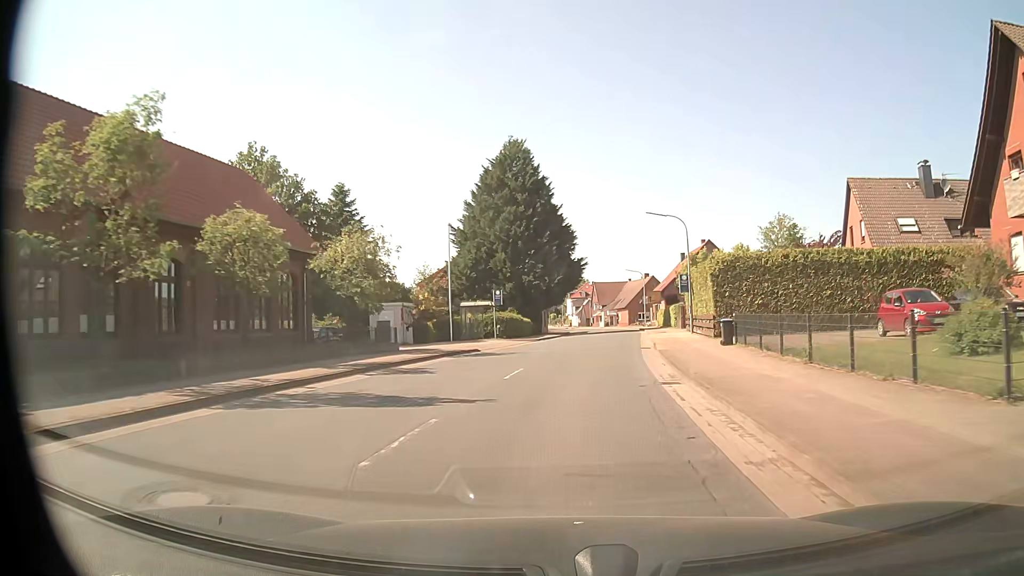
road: secondary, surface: asphalt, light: Day
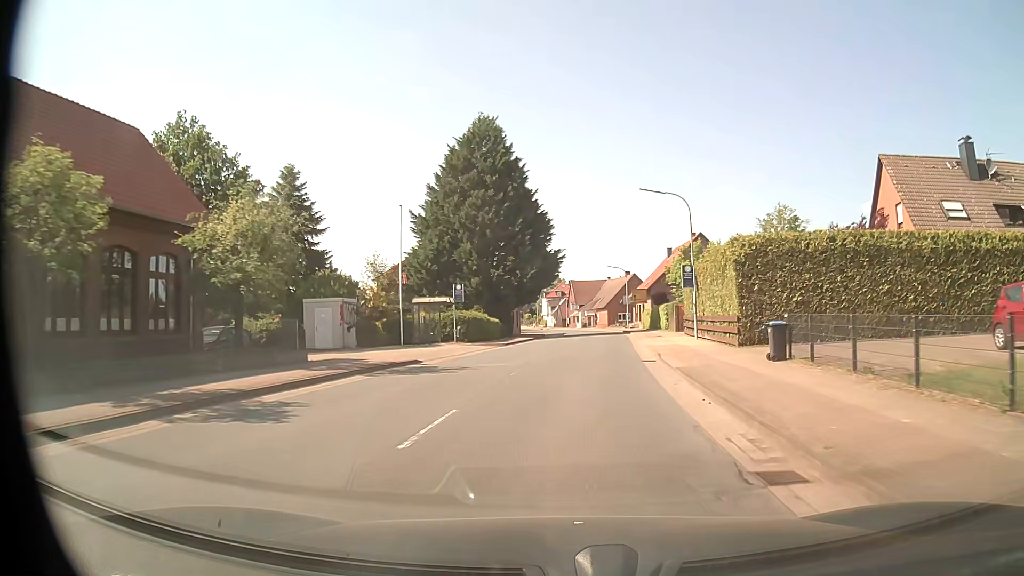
(+0.2, +8.1) m; +2°
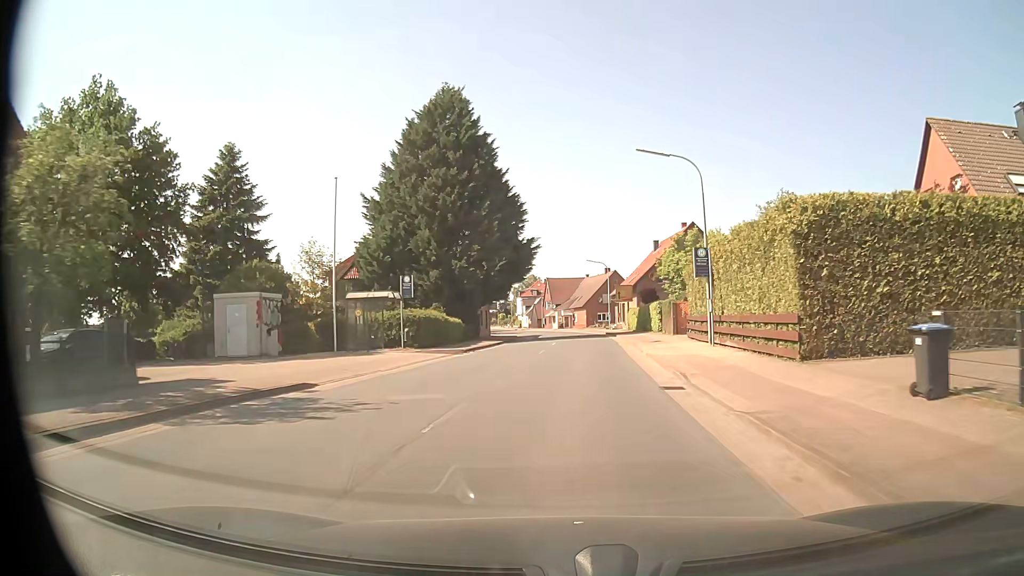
(+0.2, +8.1) m; +2°
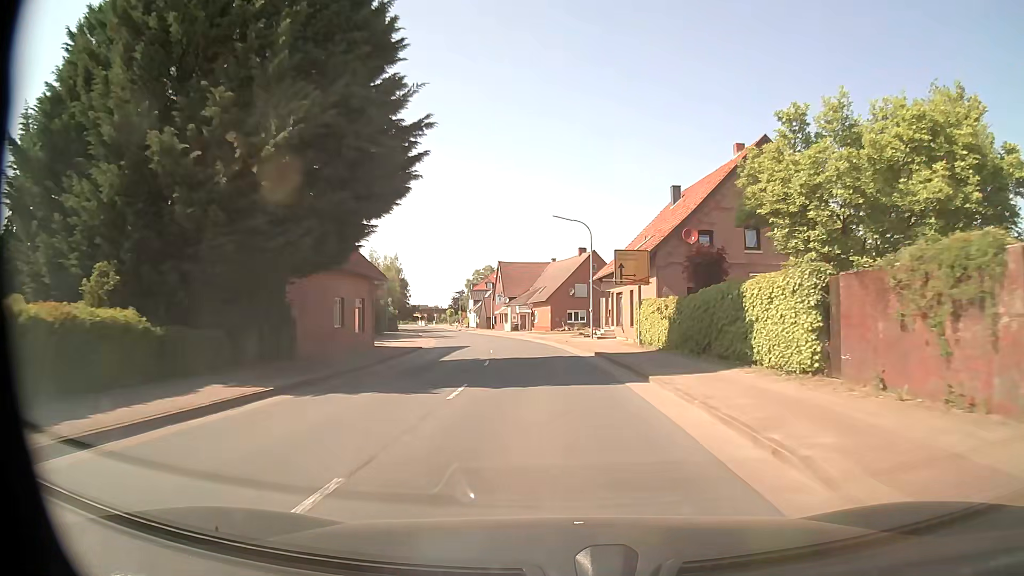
(+1.5, +32.2) m; +3°
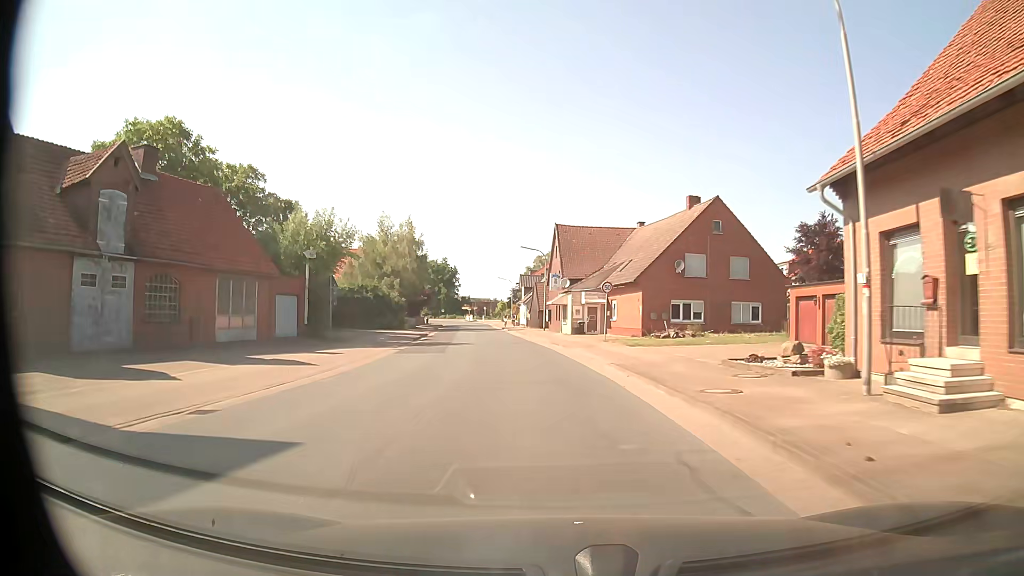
(-1.3, +32.4) m; -6°
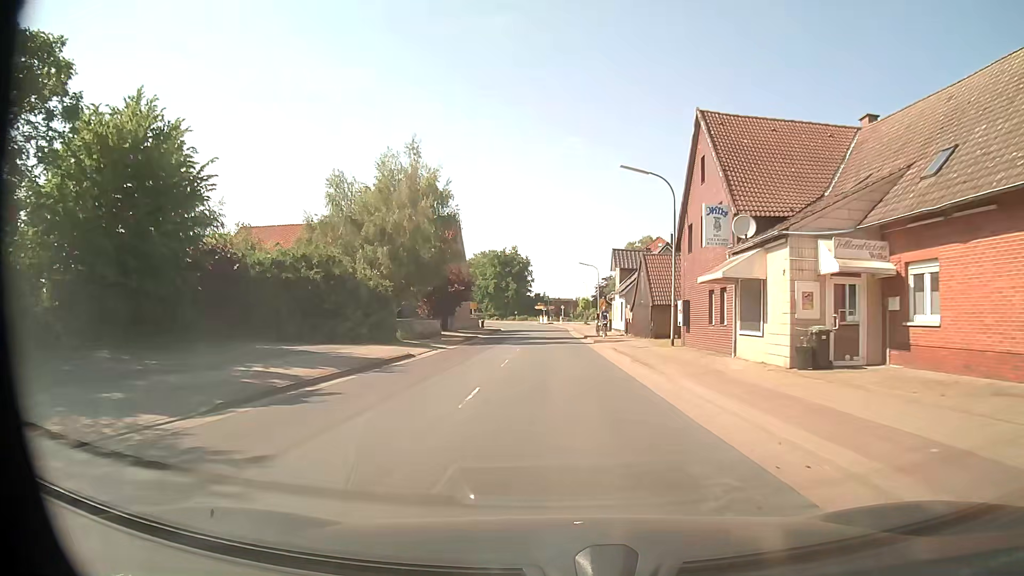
(-2.3, +32.4) m; -7°
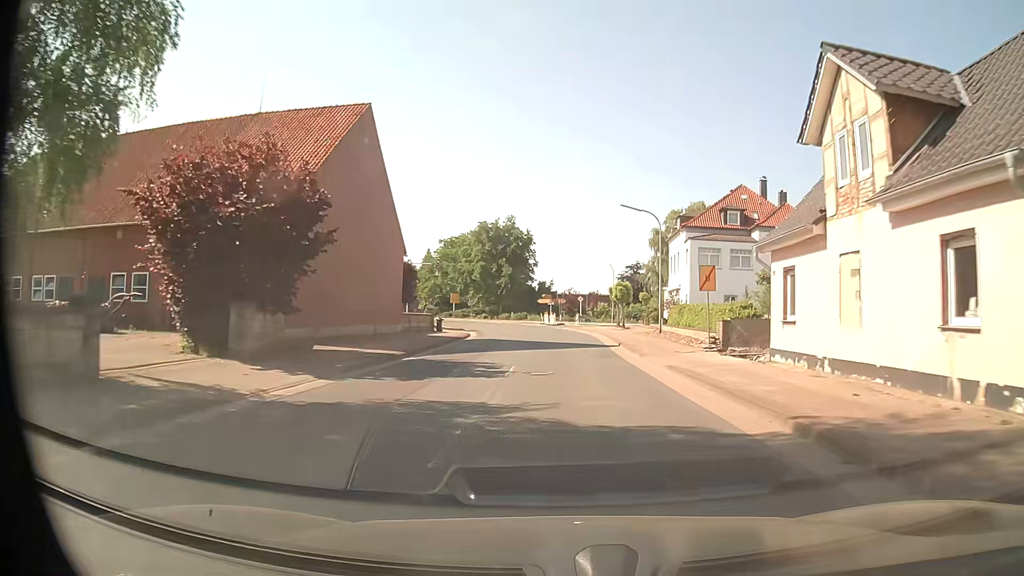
(-0.8, +40.5) m; -1°
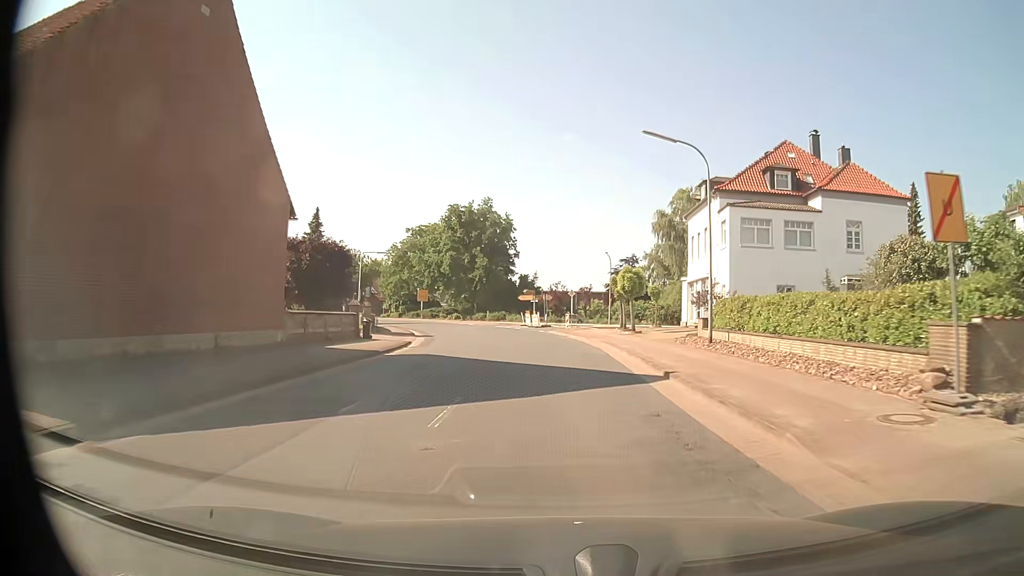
(+0.1, +16.2) m; +2°
(0, +10) (0, +20) (-1, +30) (-1, +40) (-3, +50) (-5, +60) (-9, +69) (-13, +78) (-19, +86) (-25, +94) m
